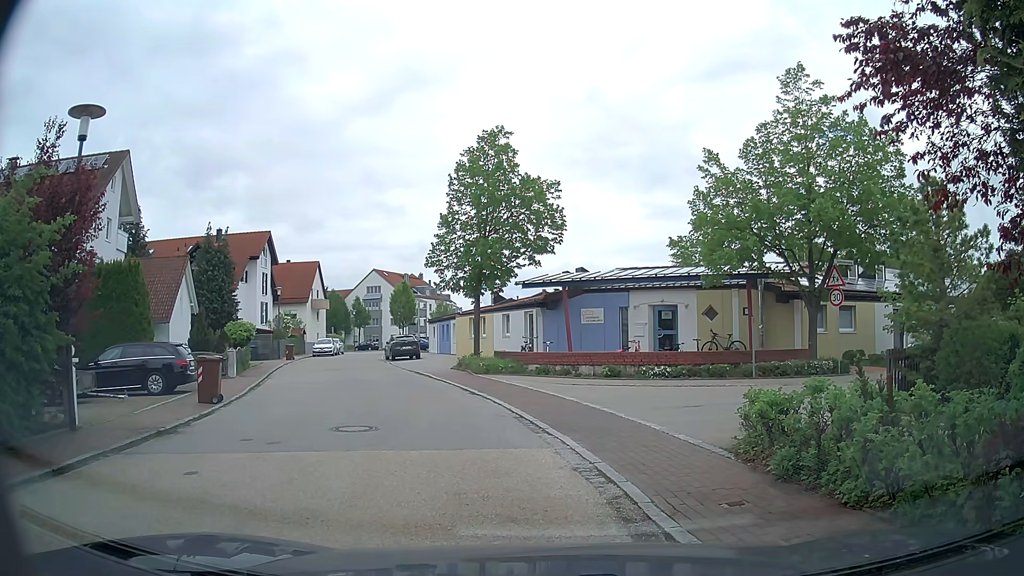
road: residential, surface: asphalt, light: Day
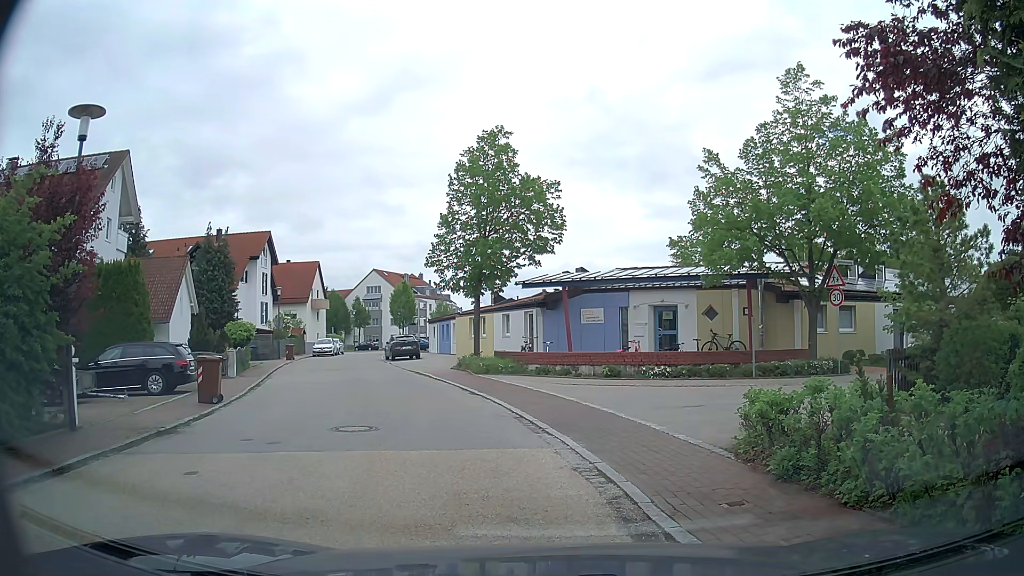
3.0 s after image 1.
(0.0, 0.0) m; 0°
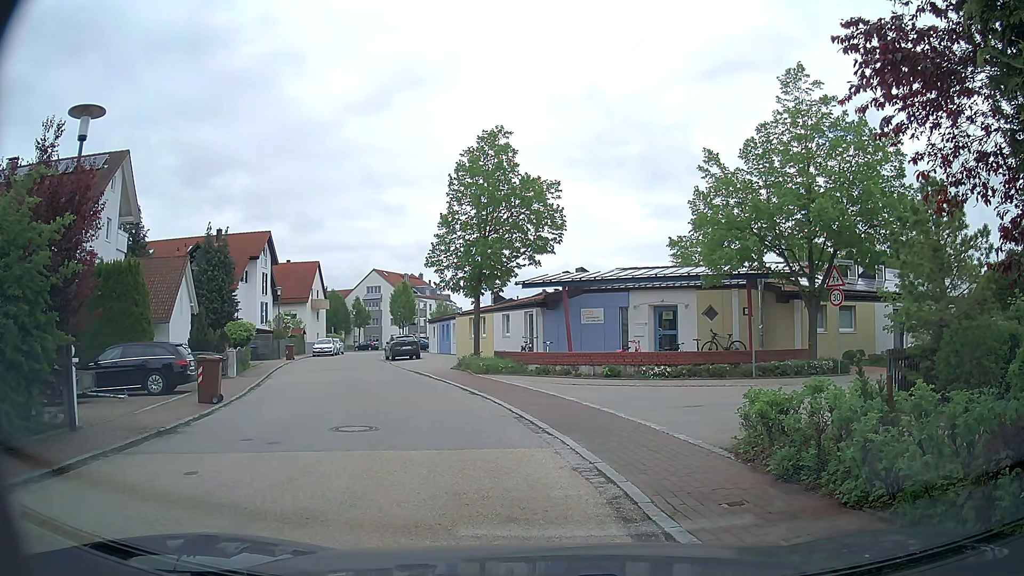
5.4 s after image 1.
(0.0, 0.0) m; 0°
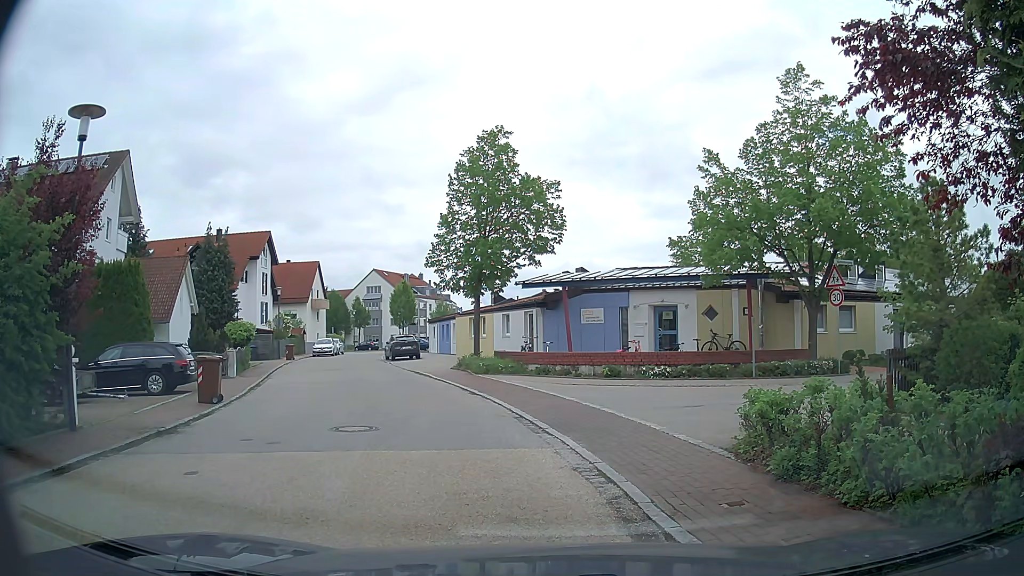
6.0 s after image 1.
(0.0, 0.0) m; 0°
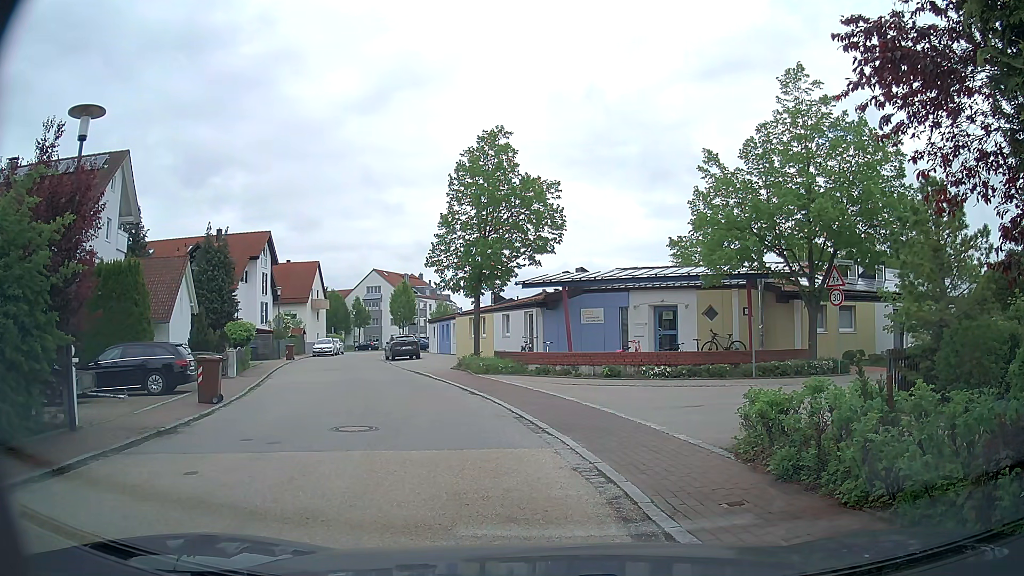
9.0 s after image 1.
(0.0, 0.0) m; 0°
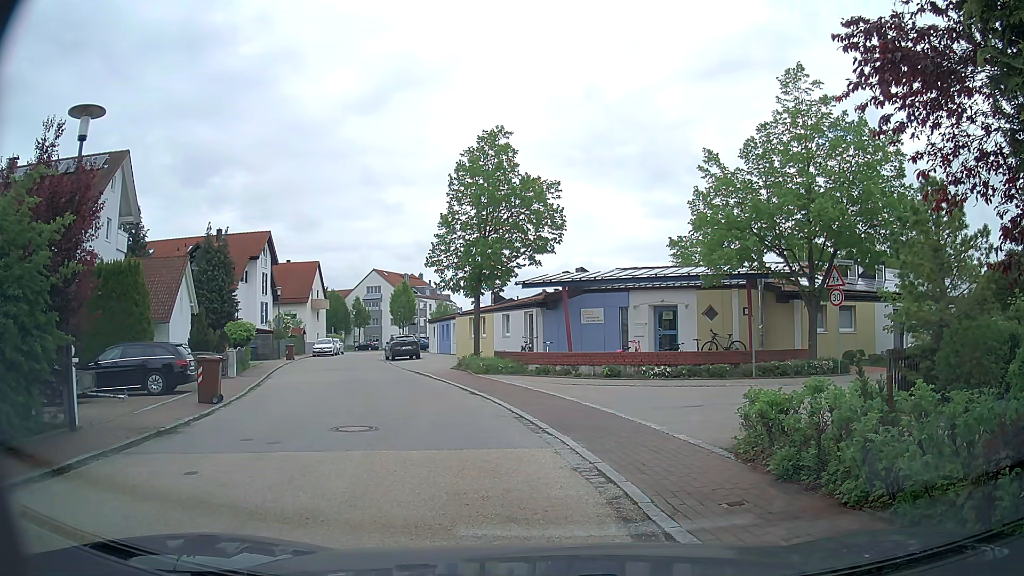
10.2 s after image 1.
(0.0, 0.0) m; 0°
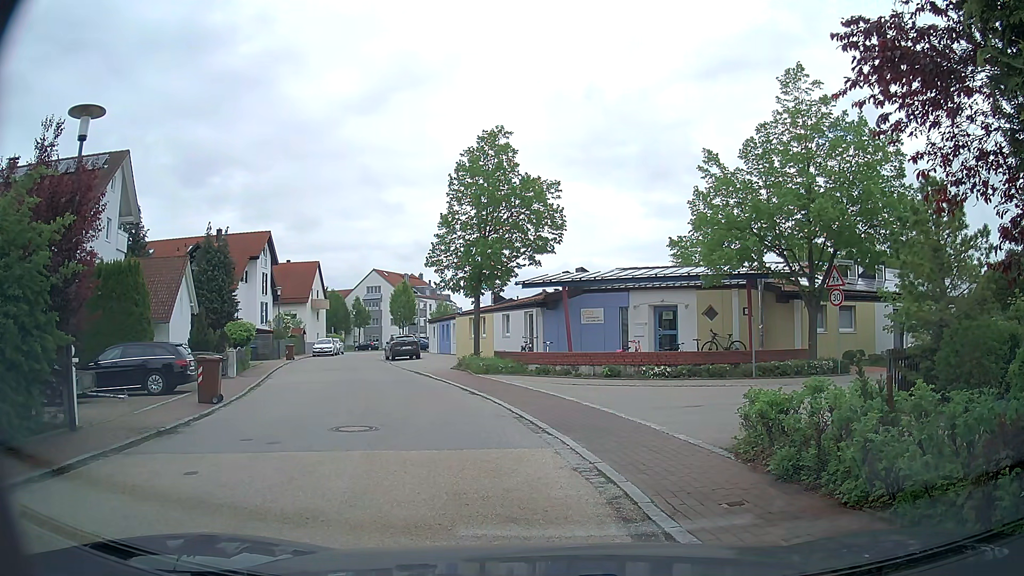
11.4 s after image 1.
(0.0, 0.0) m; 0°
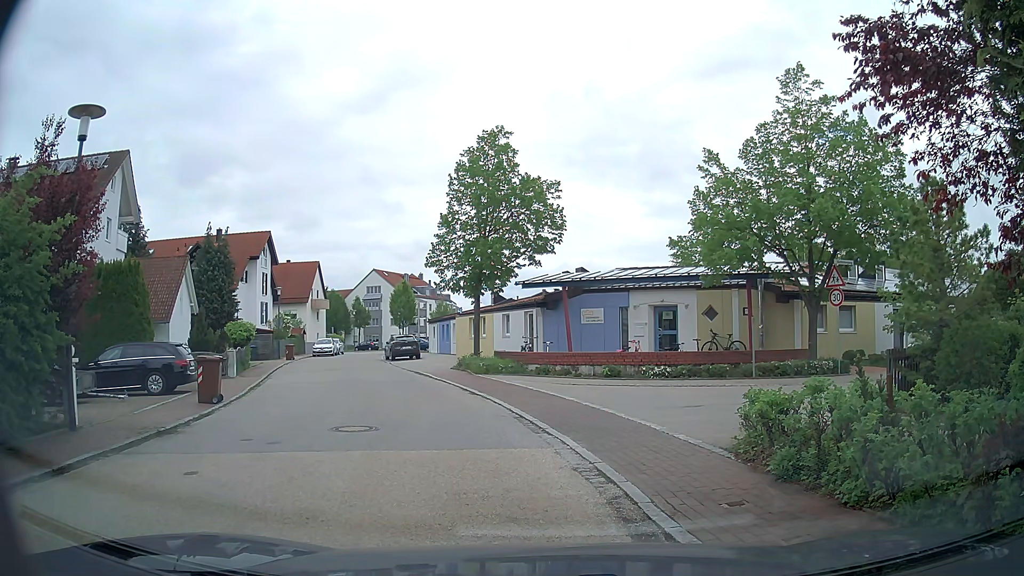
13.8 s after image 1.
(0.0, 0.0) m; 0°
